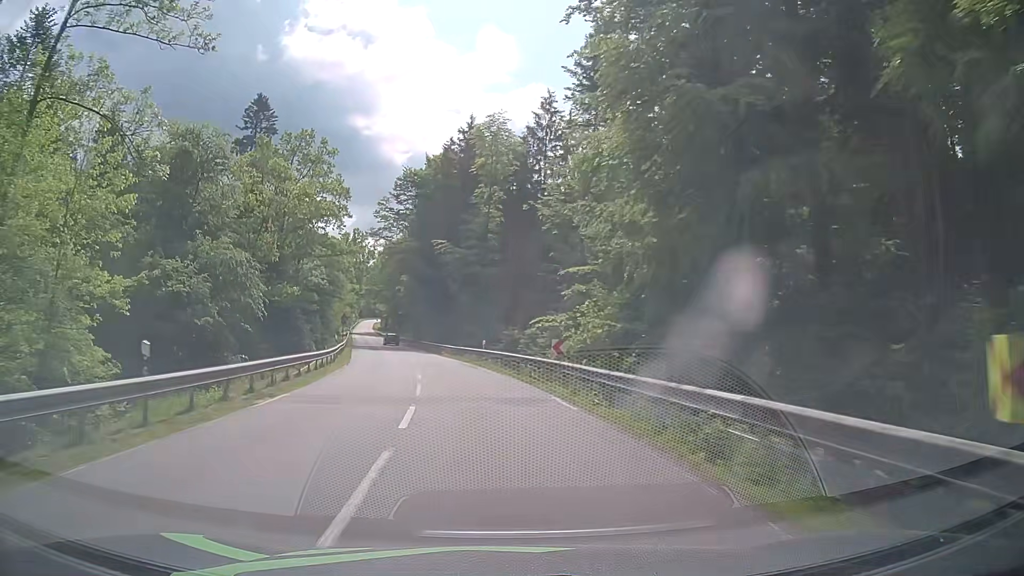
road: secondary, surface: asphalt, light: Day
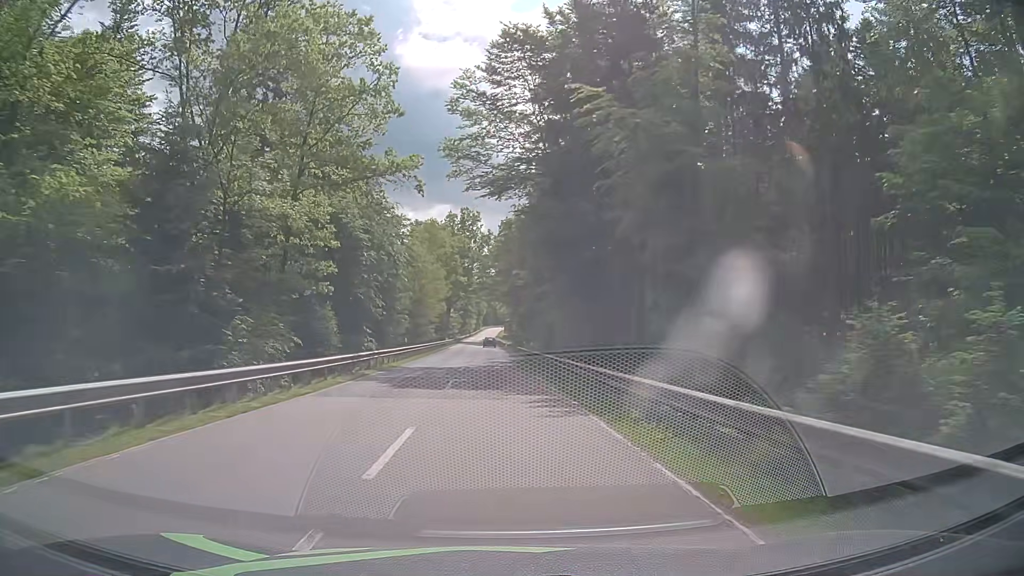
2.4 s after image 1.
(-4.7, +39.4) m; -12°
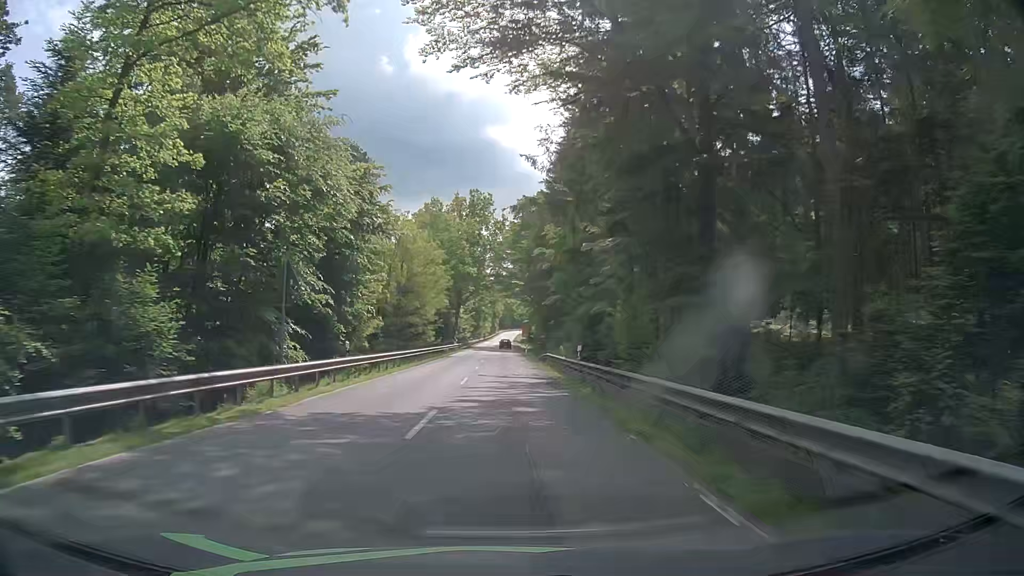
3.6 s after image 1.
(-0.3, +20.3) m; -1°
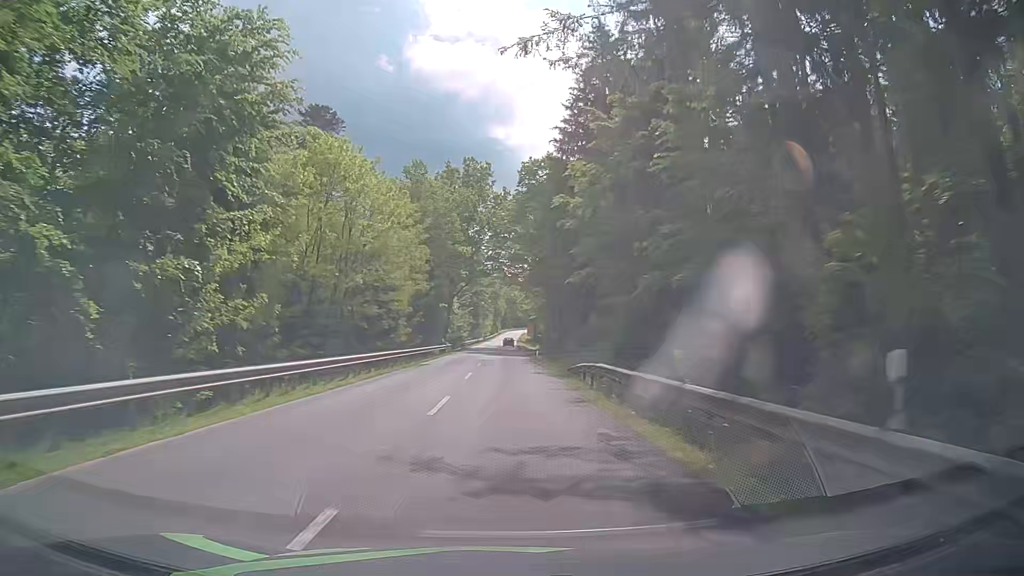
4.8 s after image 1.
(-0.1, +20.4) m; 0°
(0, +10) (0, +20) (0, +30) (0, +40) (0, +50) (0, +60) (0, +70) (0, +80) (0, +90) (0, +100) m
